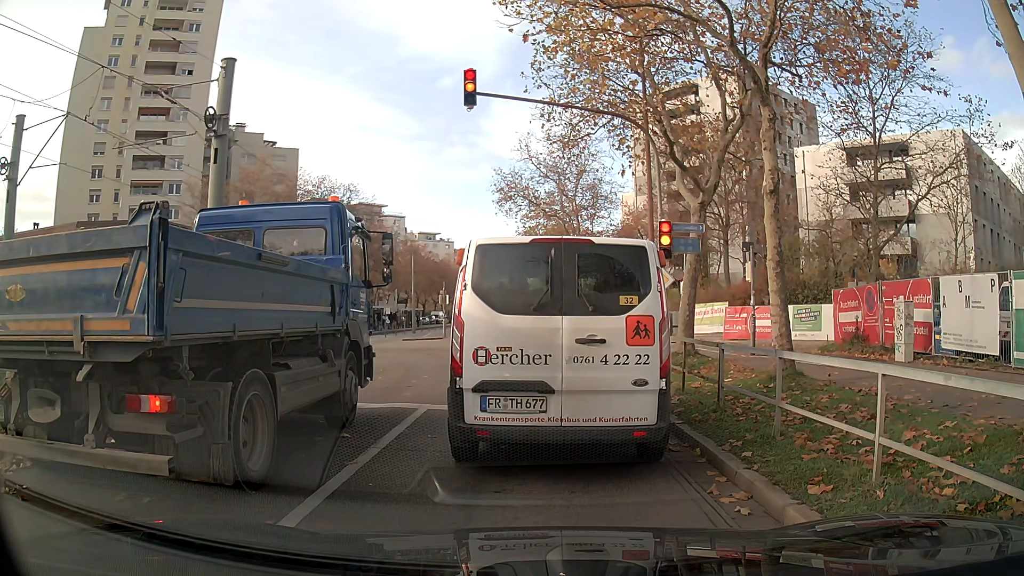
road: tertiary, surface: asphalt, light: Day
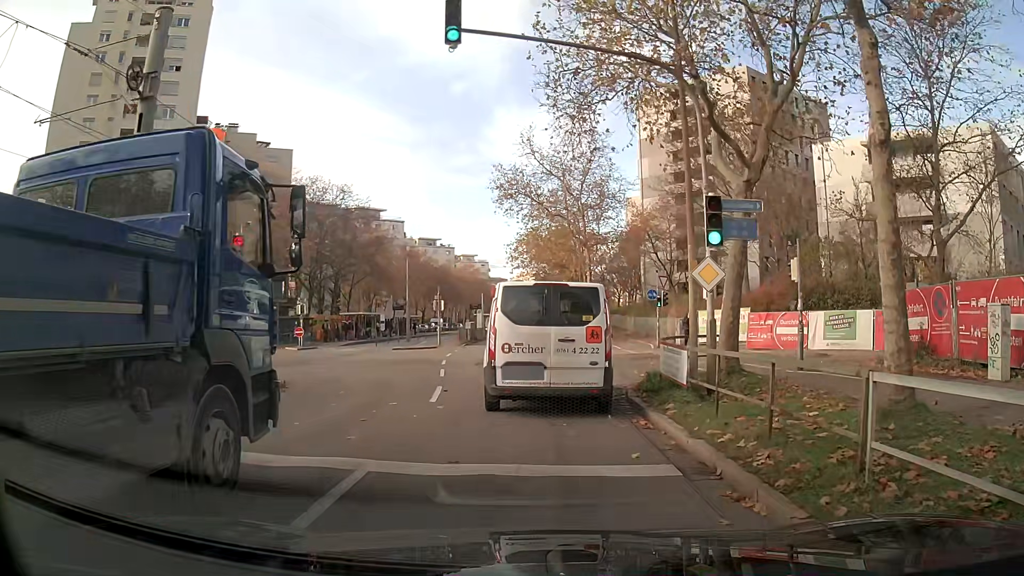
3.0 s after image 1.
(+0.1, +4.0) m; +1°
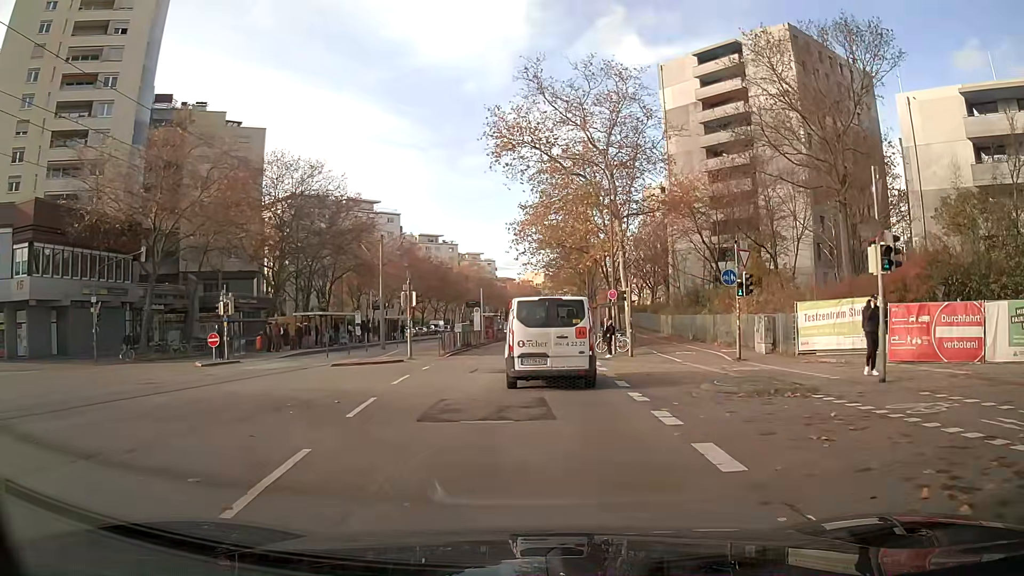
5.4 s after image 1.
(-0.1, +13.8) m; -1°
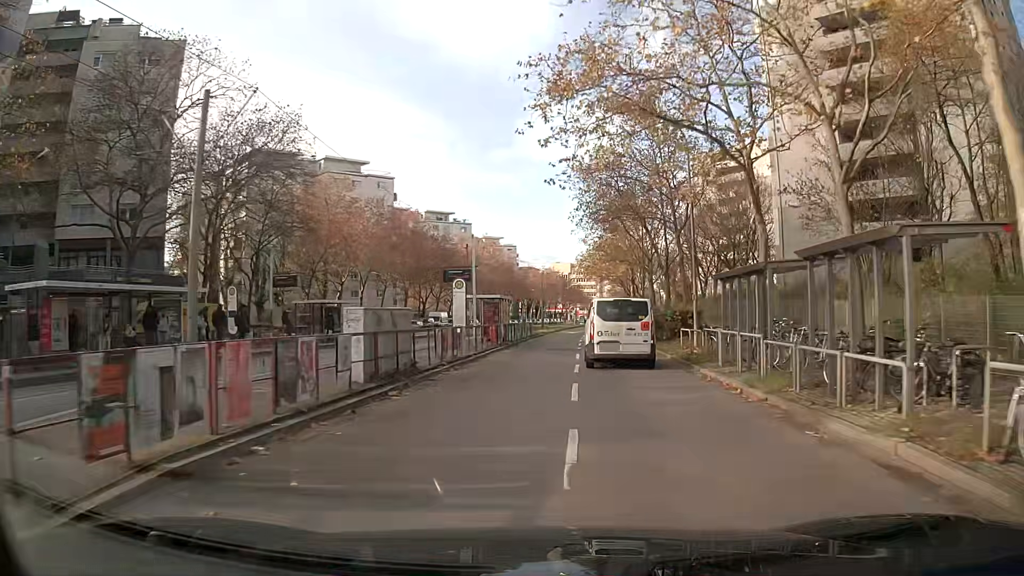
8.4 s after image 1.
(-0.5, +28.9) m; -1°
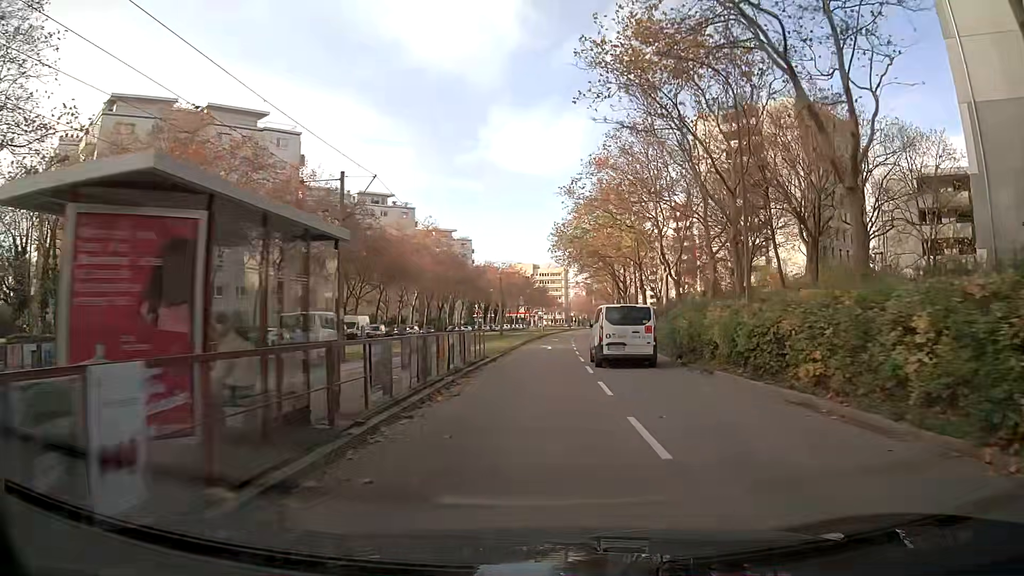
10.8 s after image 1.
(+0.8, +29.3) m; +3°
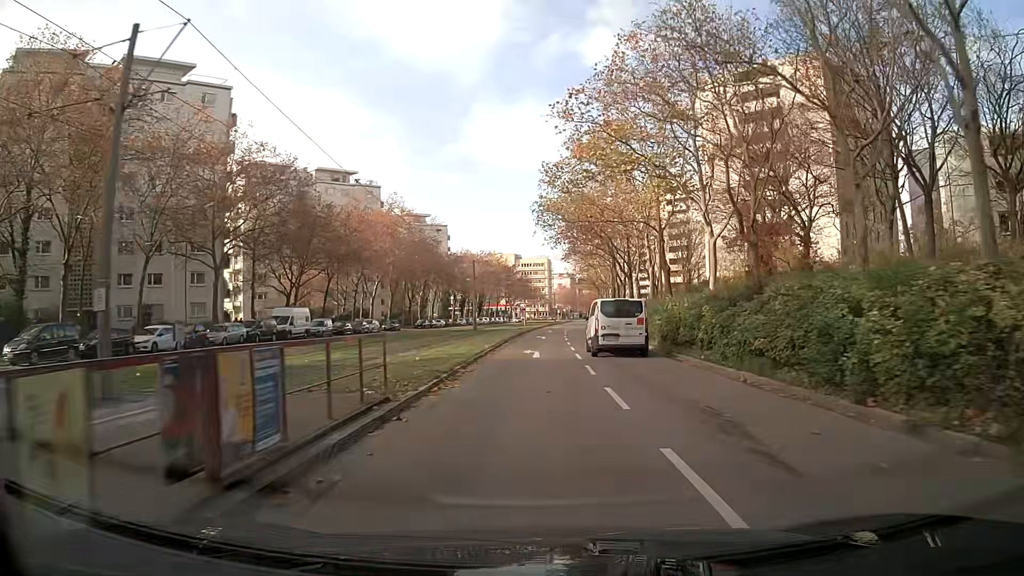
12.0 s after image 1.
(+0.2, +15.2) m; +1°
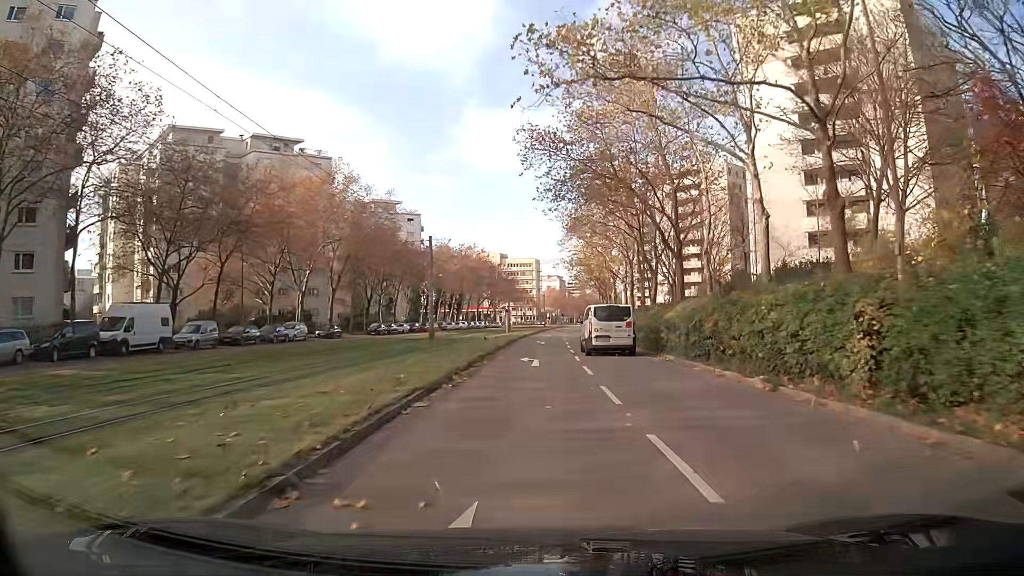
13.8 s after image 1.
(+0.2, +23.0) m; +1°
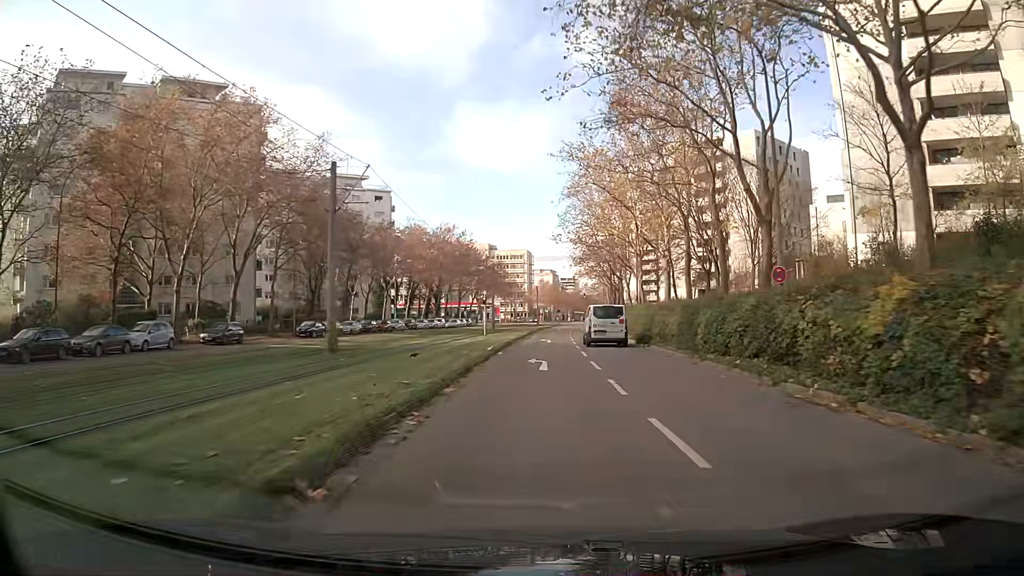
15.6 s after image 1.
(+0.2, +22.8) m; +1°
